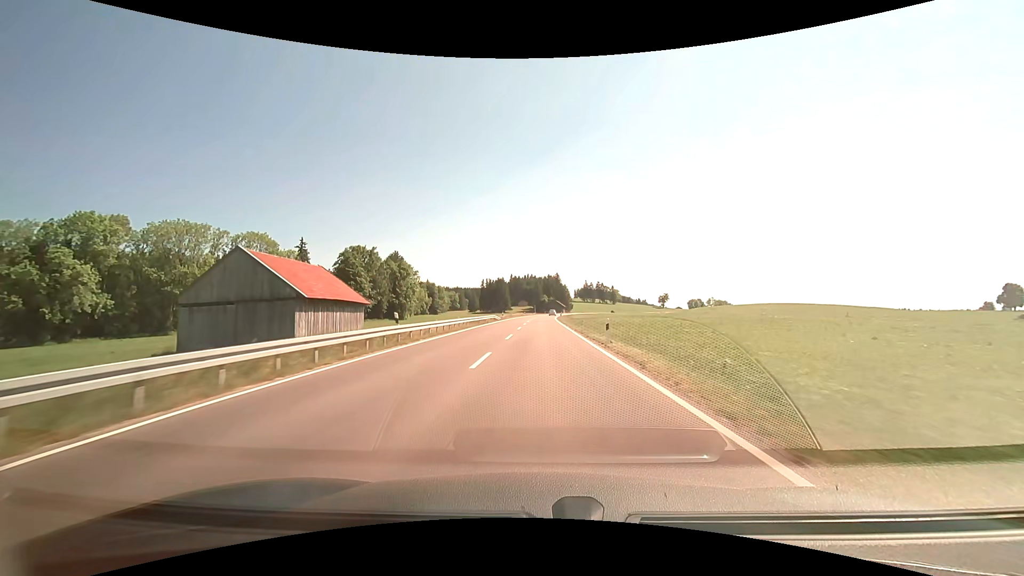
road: primary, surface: asphalt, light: Day
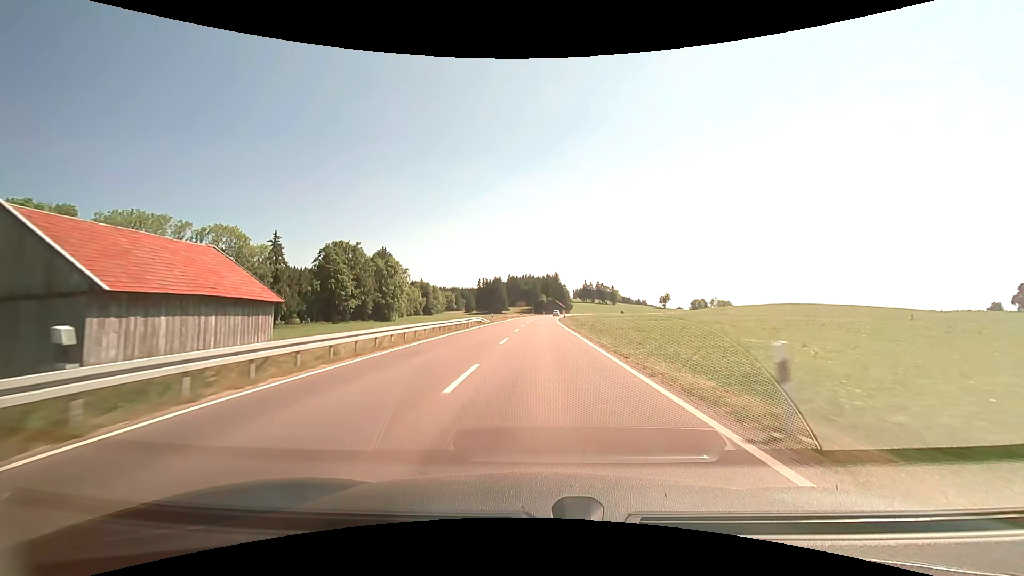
(0.0, +15.0) m; 0°
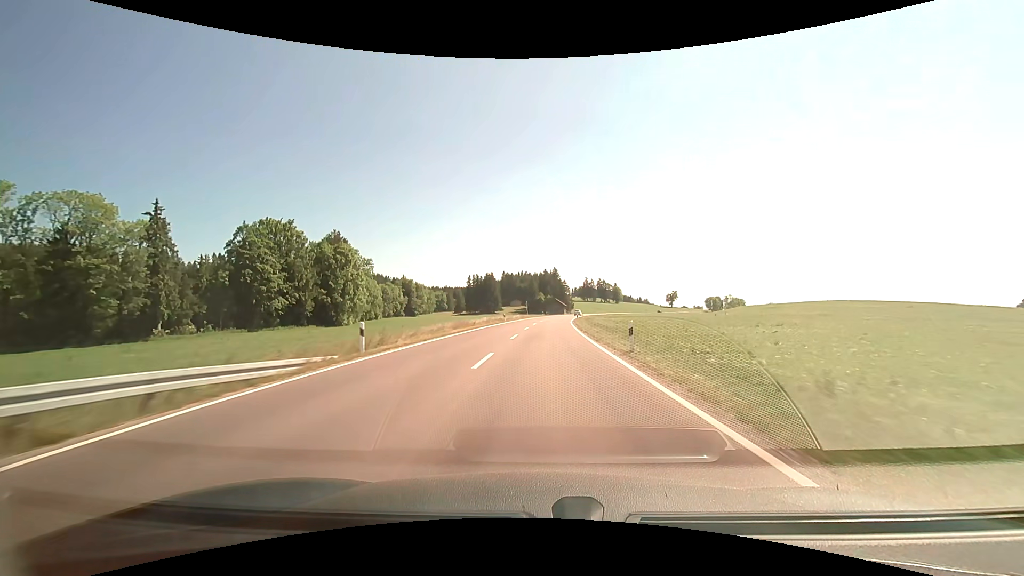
(+0.5, +44.9) m; +1°
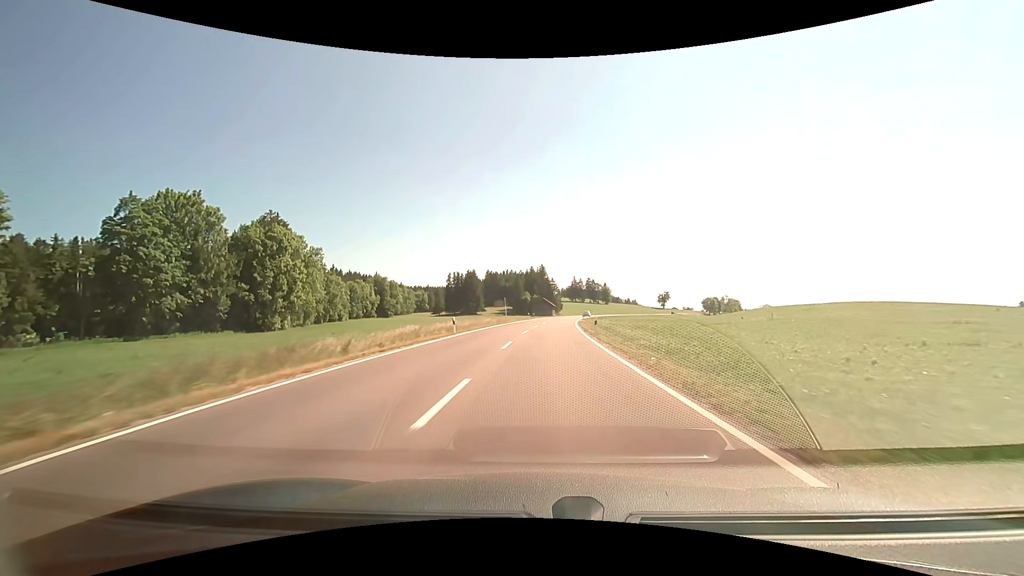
(+0.2, +29.8) m; +1°
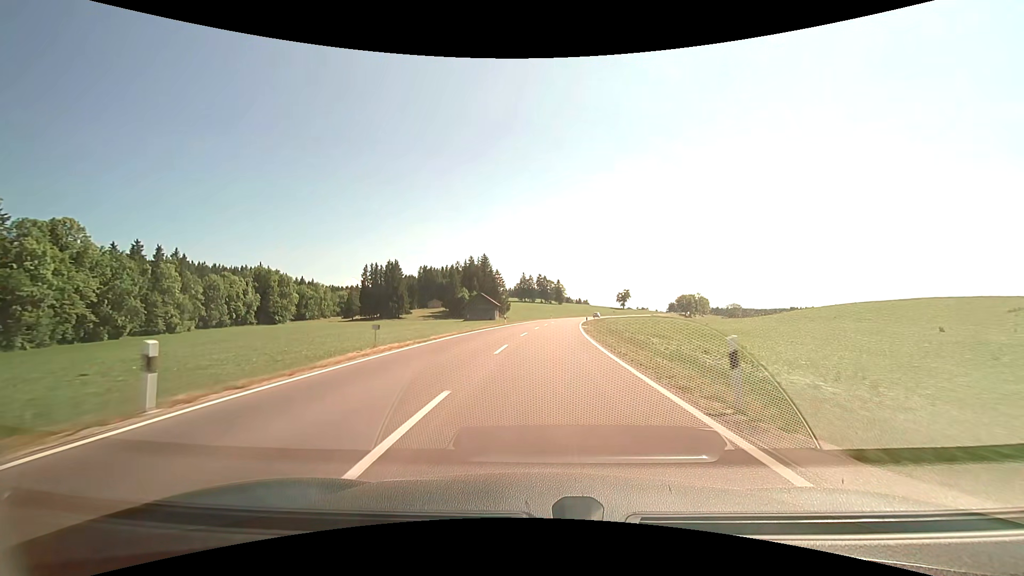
(+3.5, +73.6) m; +6°
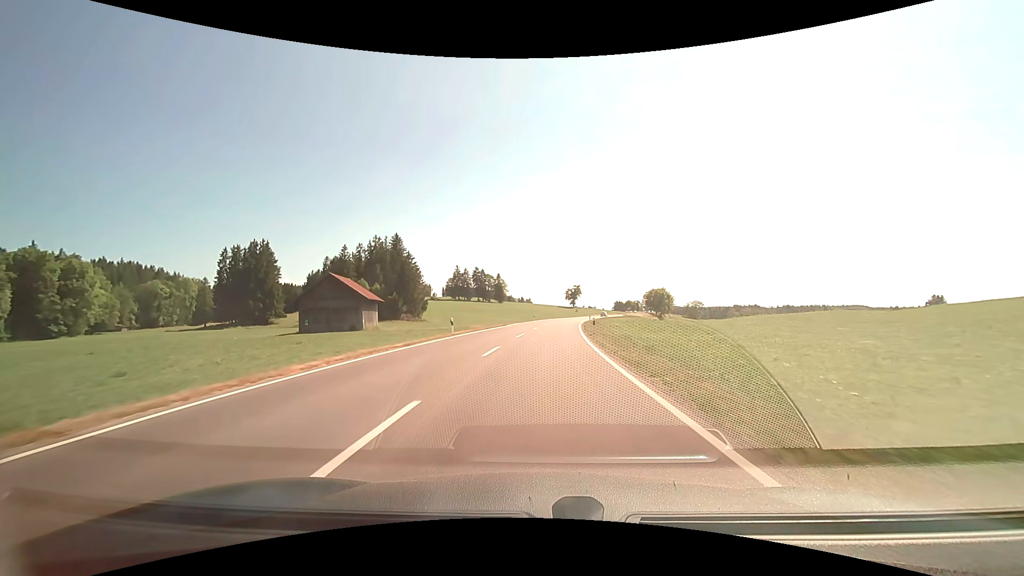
(+3.7, +72.7) m; +6°
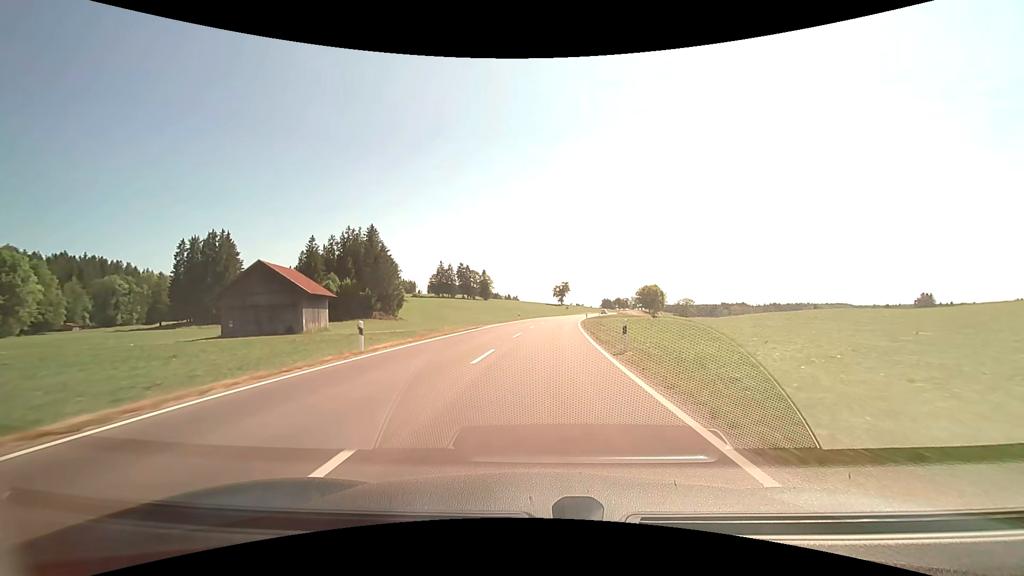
(+0.2, +14.5) m; +2°
